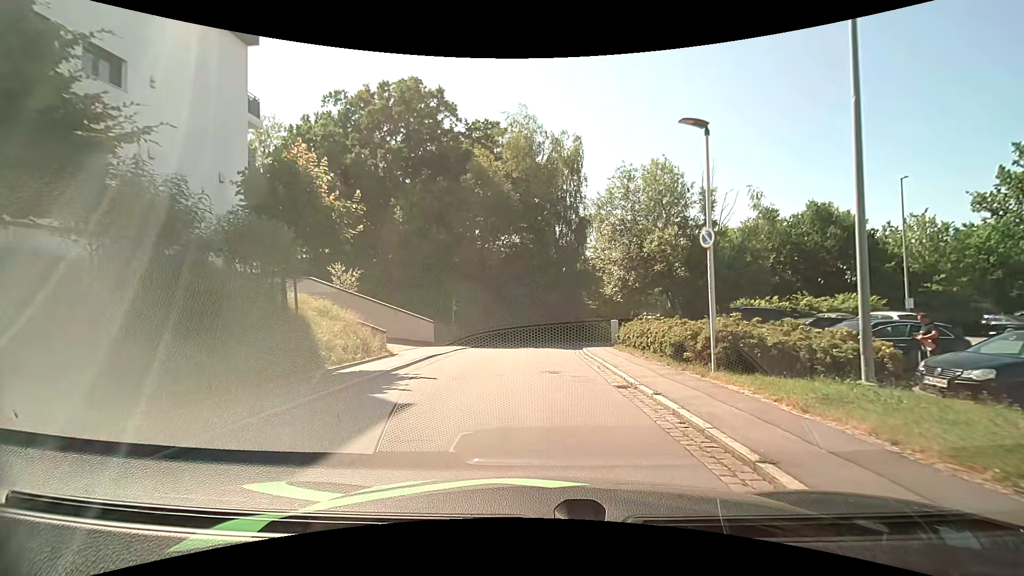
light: Day
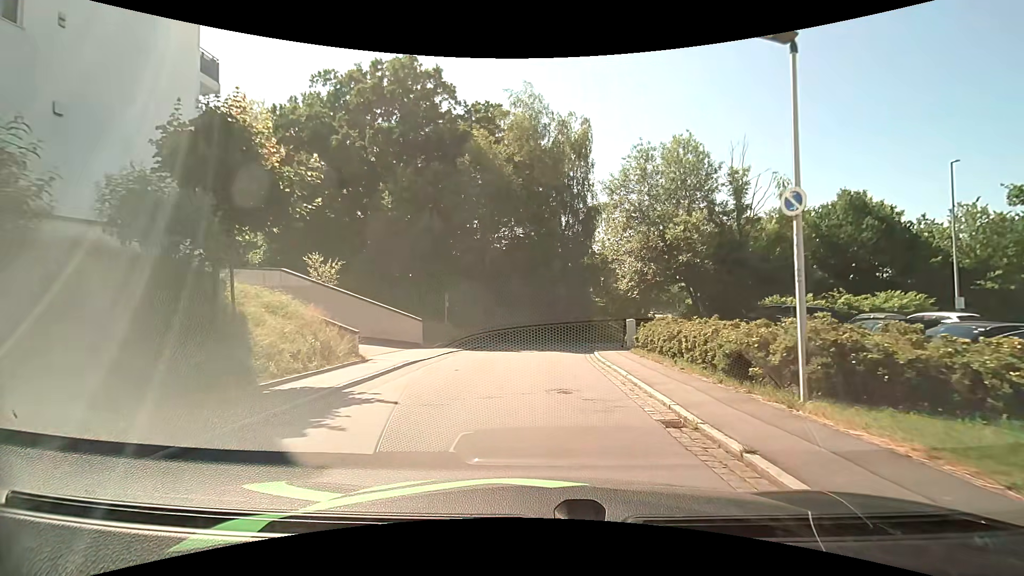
(0.0, +3.3) m; 0°
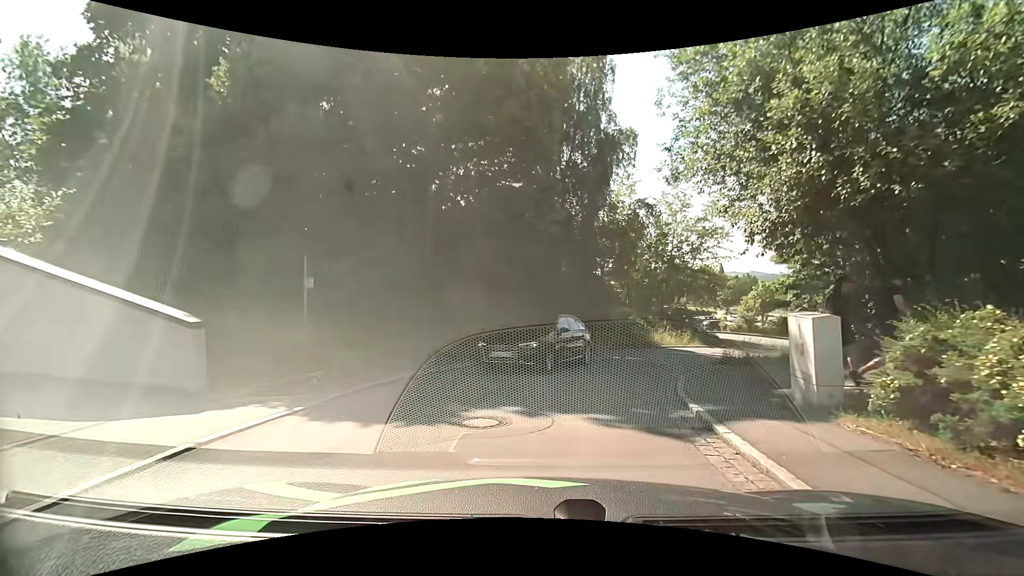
(0.0, +14.1) m; +2°
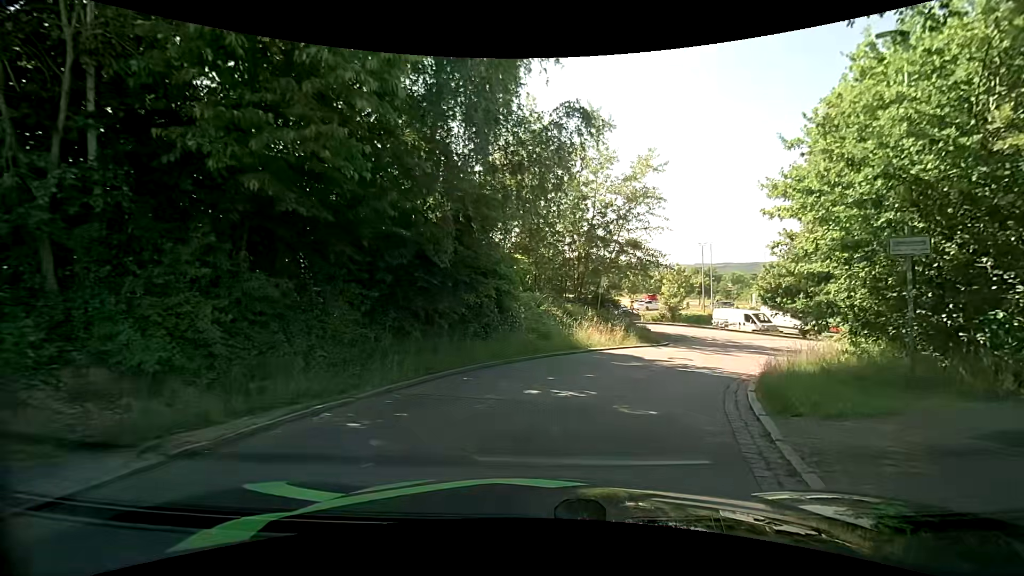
(+0.8, +10.0) m; +12°
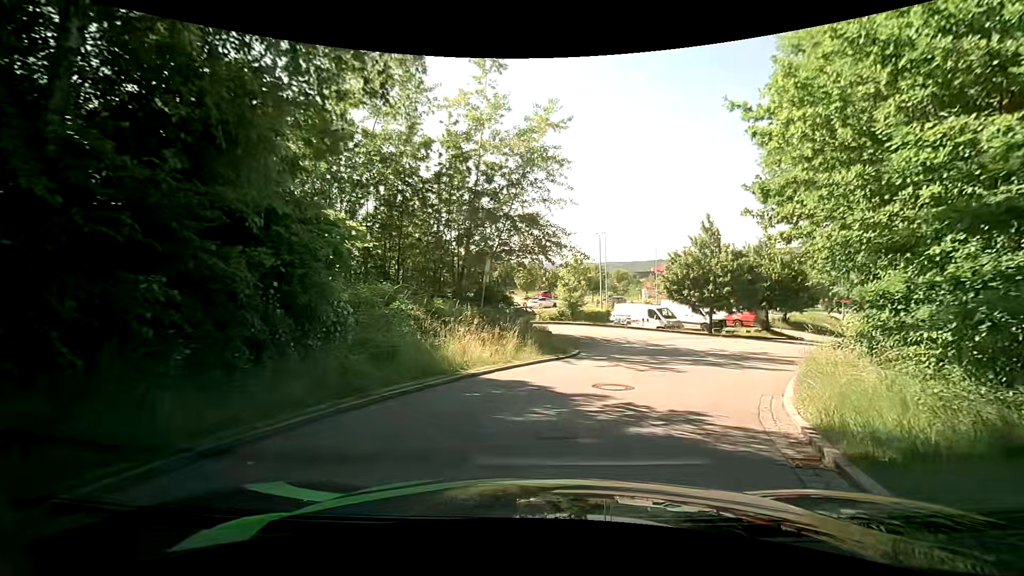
(+0.6, +7.3) m; +13°
